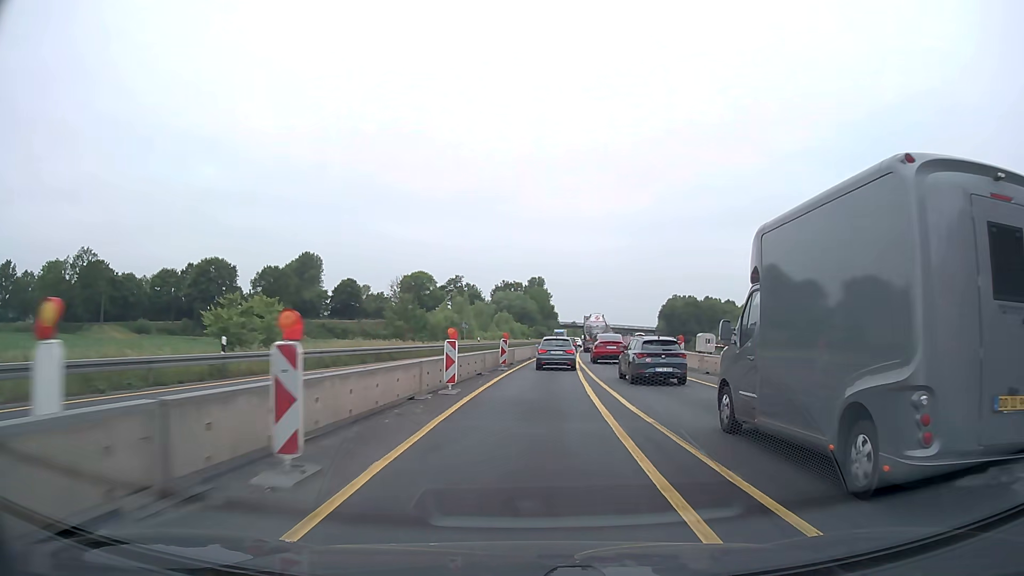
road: motorway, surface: asphalt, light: Day
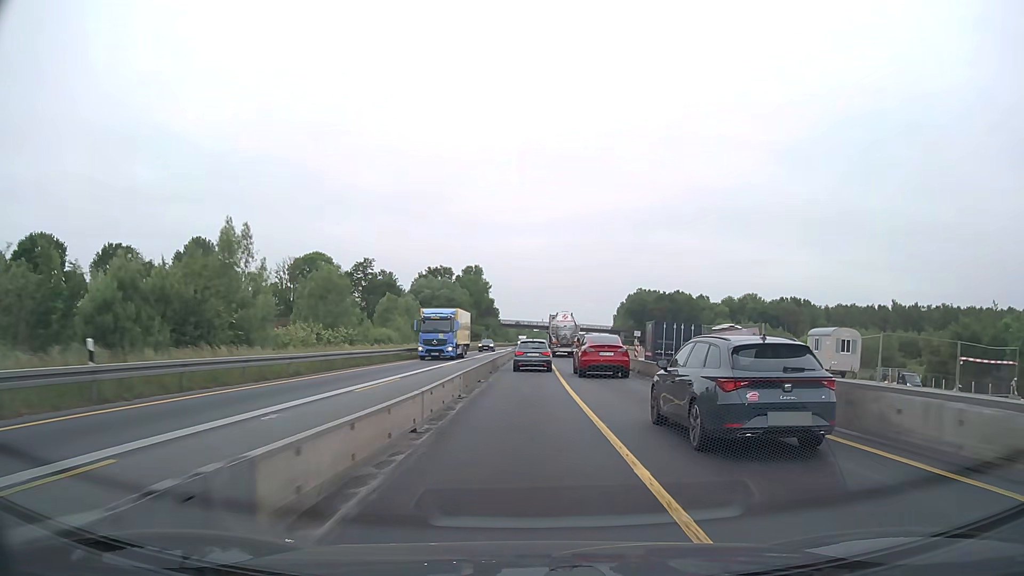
(+2.9, +55.4) m; +5°
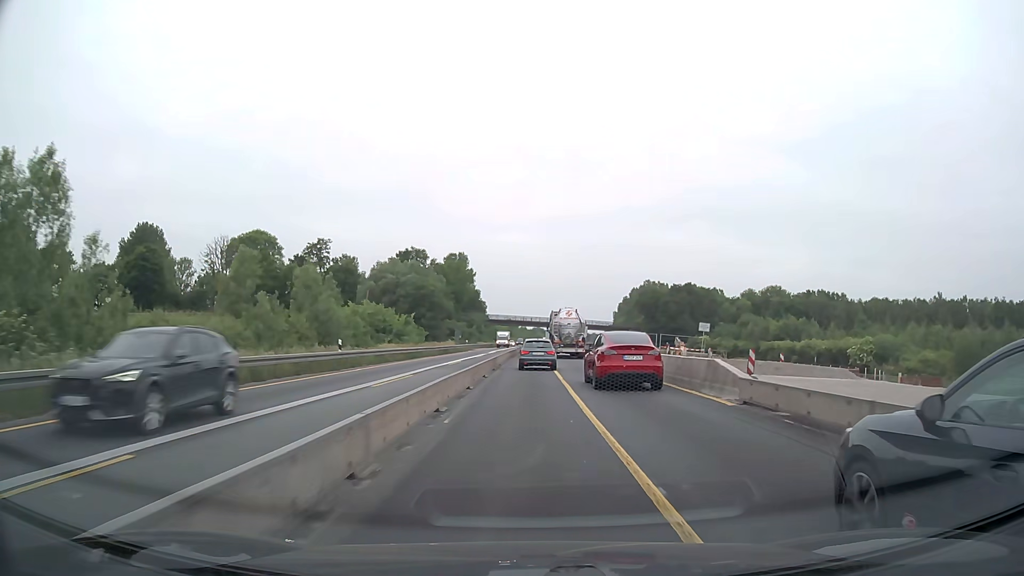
(+0.3, +33.6) m; +1°
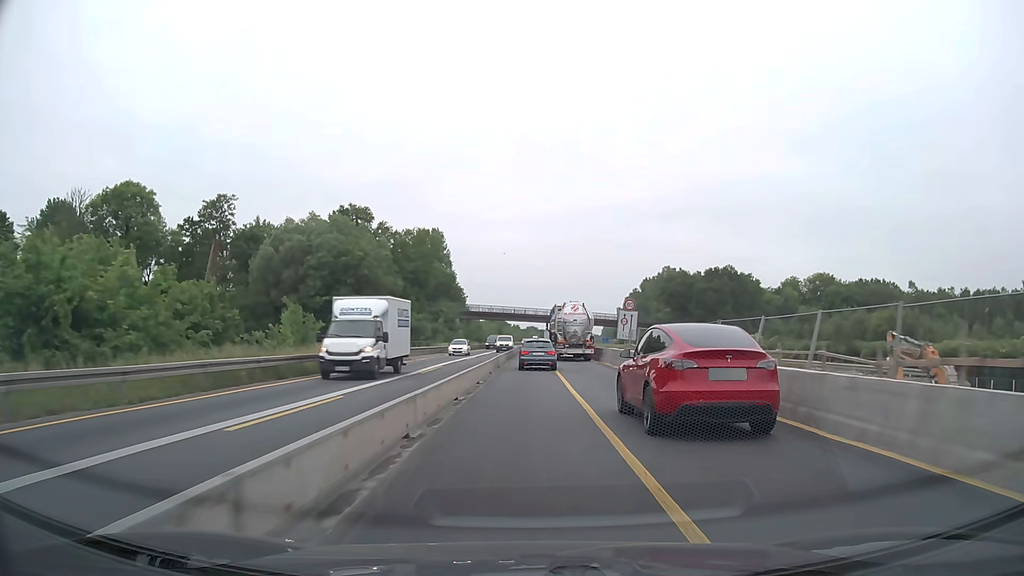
(+0.3, +45.4) m; +1°
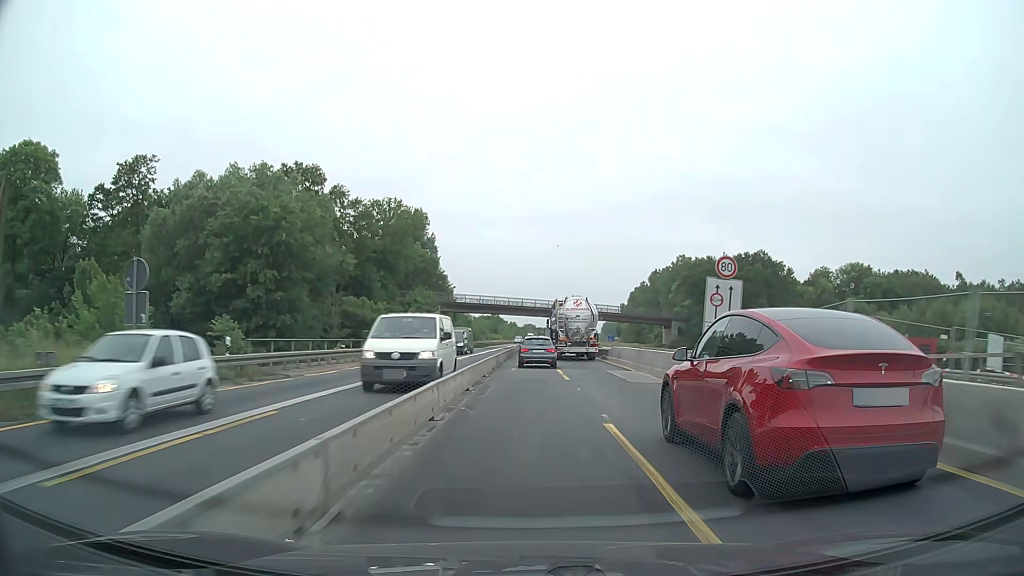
(+0.1, +22.8) m; 0°
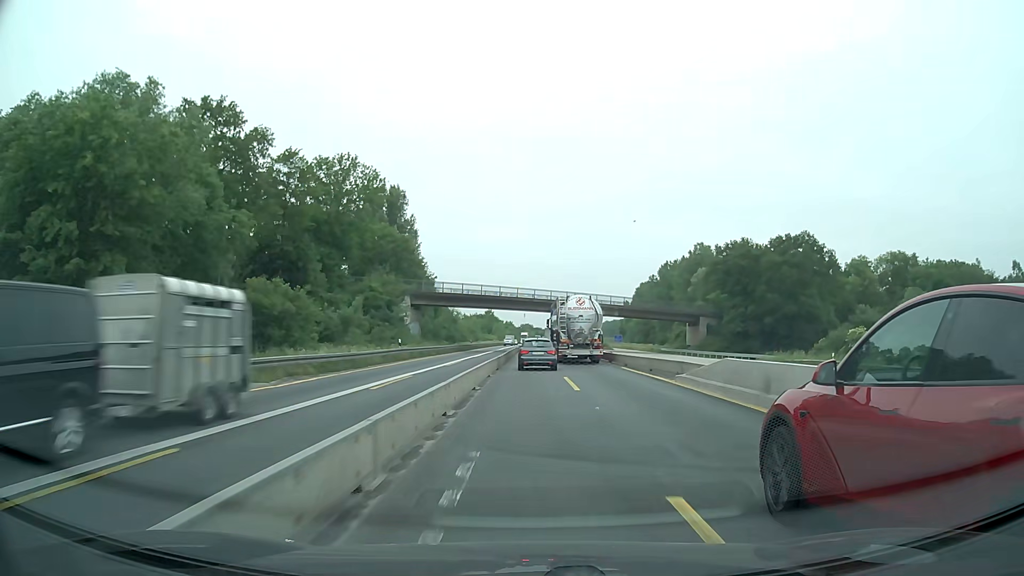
(+0.1, +22.7) m; 0°
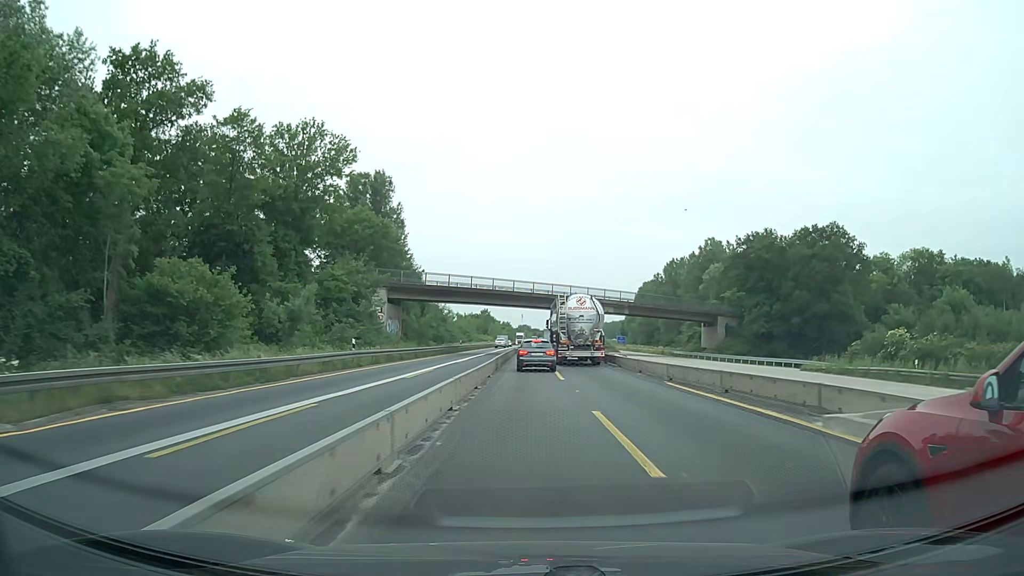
(0.0, +11.3) m; 0°
